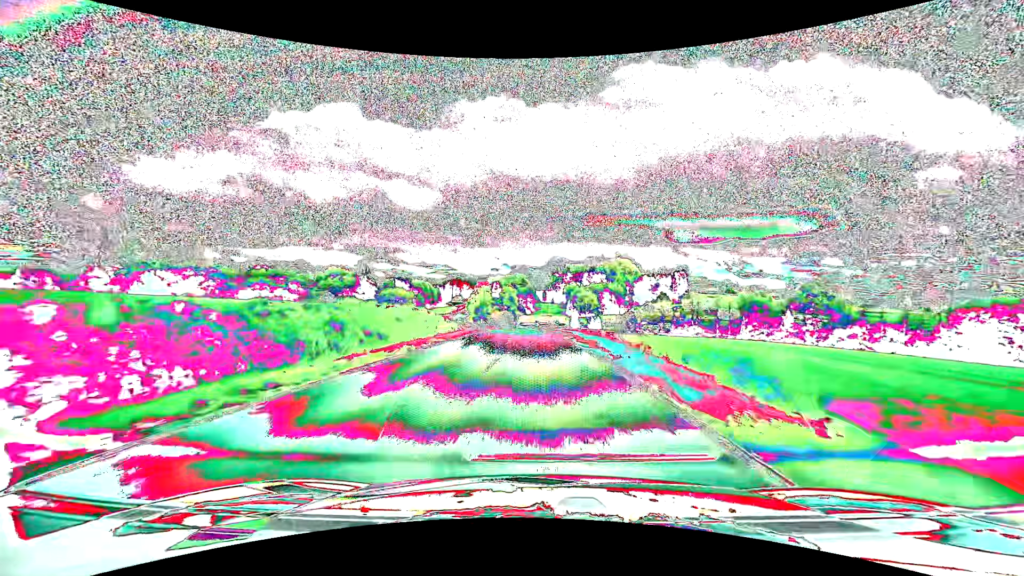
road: tertiary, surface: asphalt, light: Day
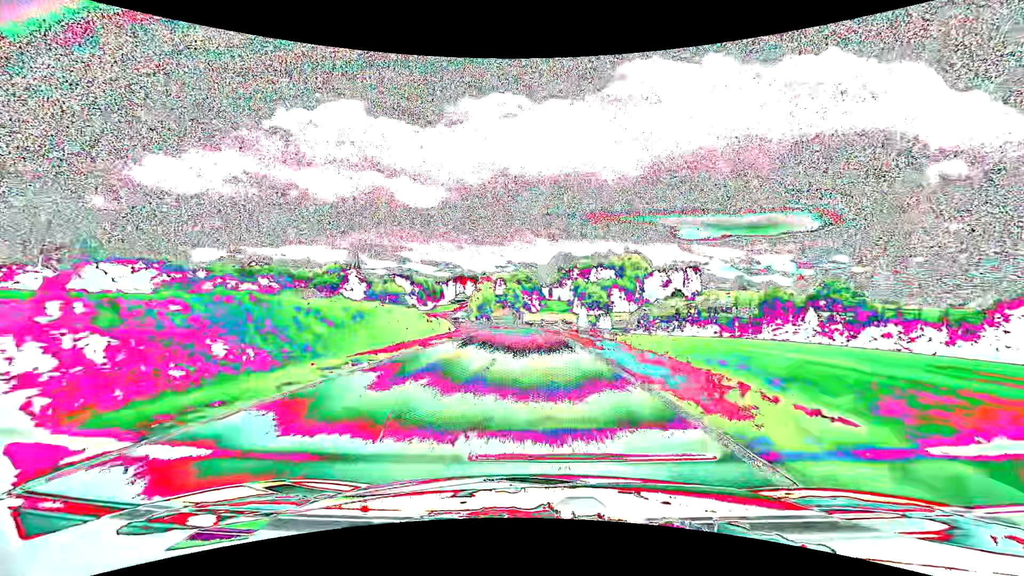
(-0.1, +12.6) m; -1°
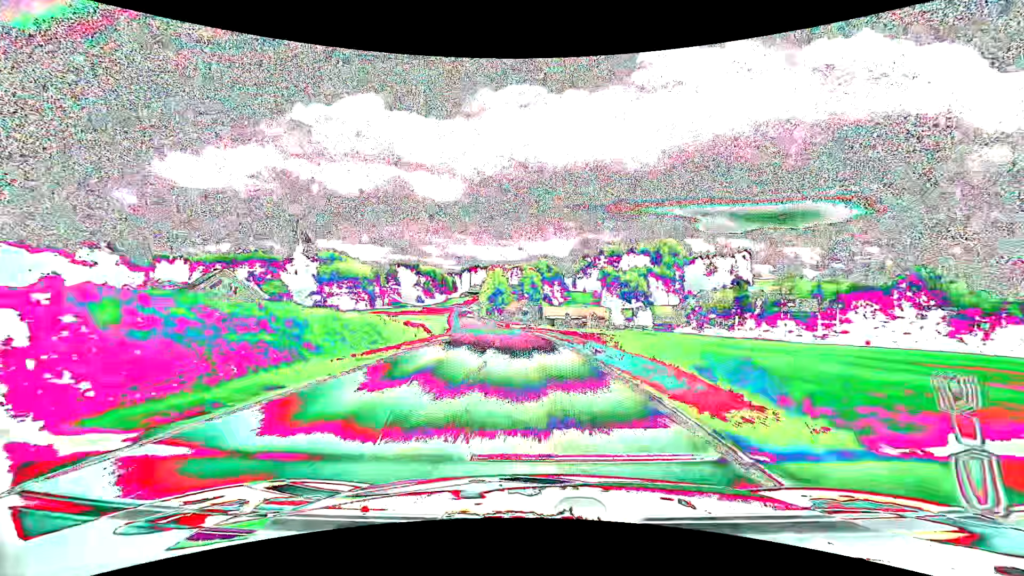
(-0.7, +38.1) m; -2°
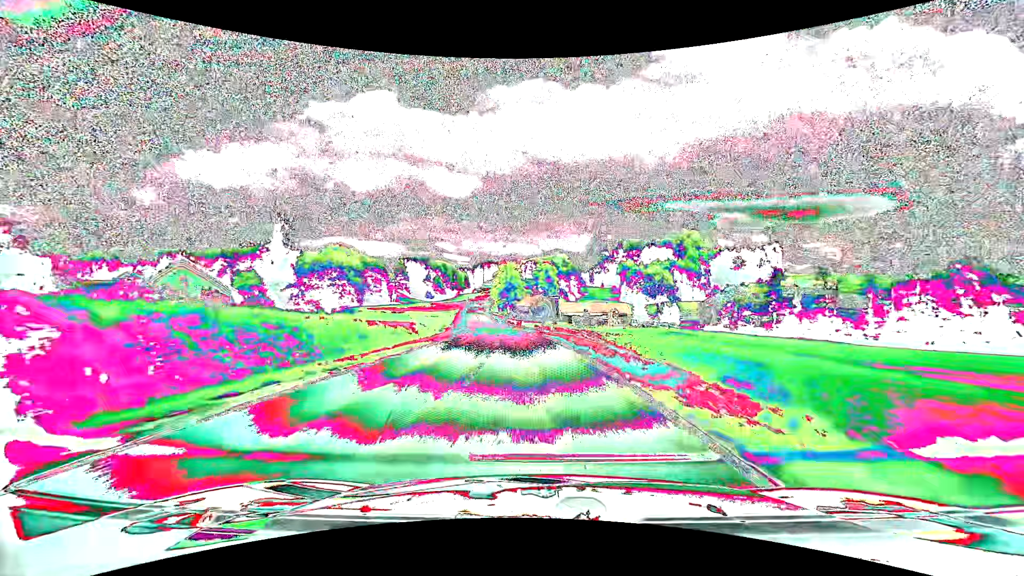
(-0.2, +12.9) m; -2°
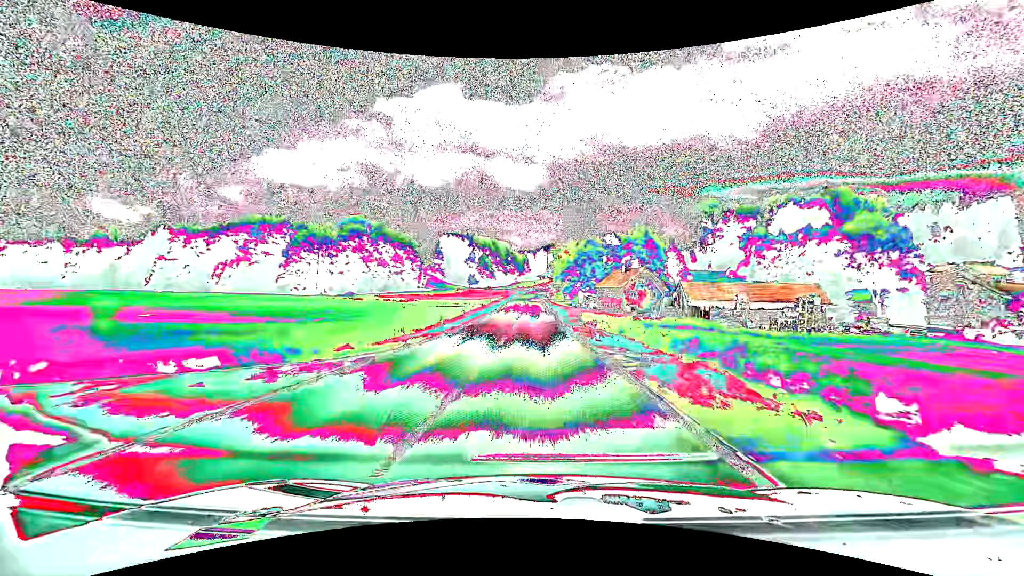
(-5.0, +66.8) m; -8°
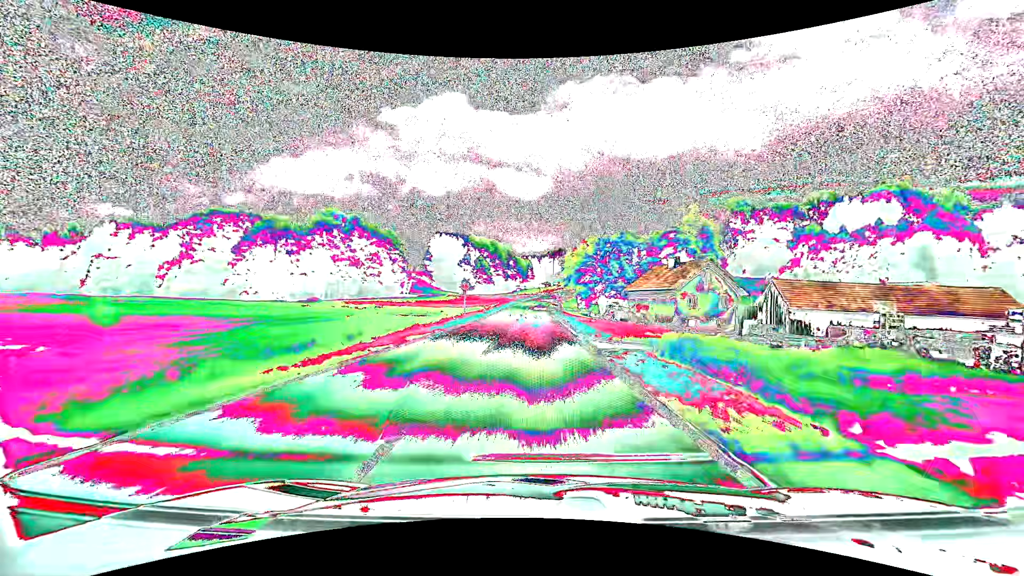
(-0.2, +28.0) m; -1°
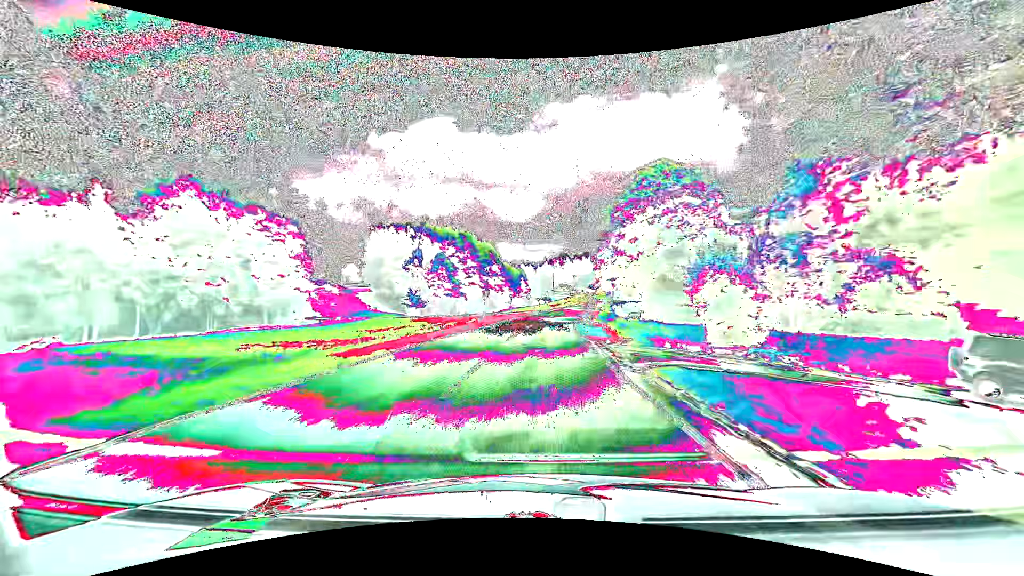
(-0.4, +67.3) m; 0°
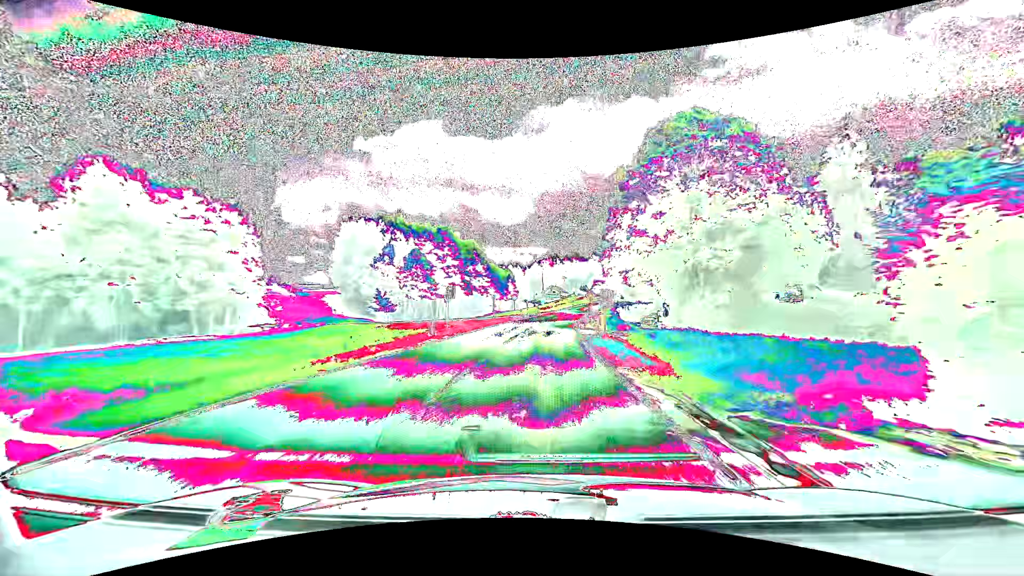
(+0.1, +13.0) m; +1°
(0, +10) (0, +20) (+1, +30) (+2, +40) (+2, +50) (+4, +60) (+5, +70) (+7, +80) (+9, +89) (+12, +99) m
